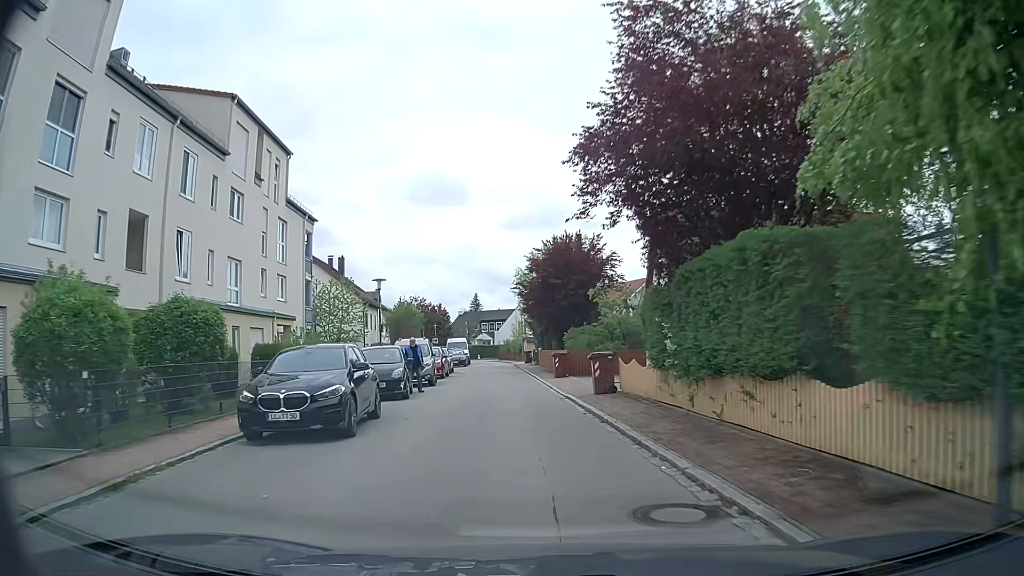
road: residential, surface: asphalt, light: Day
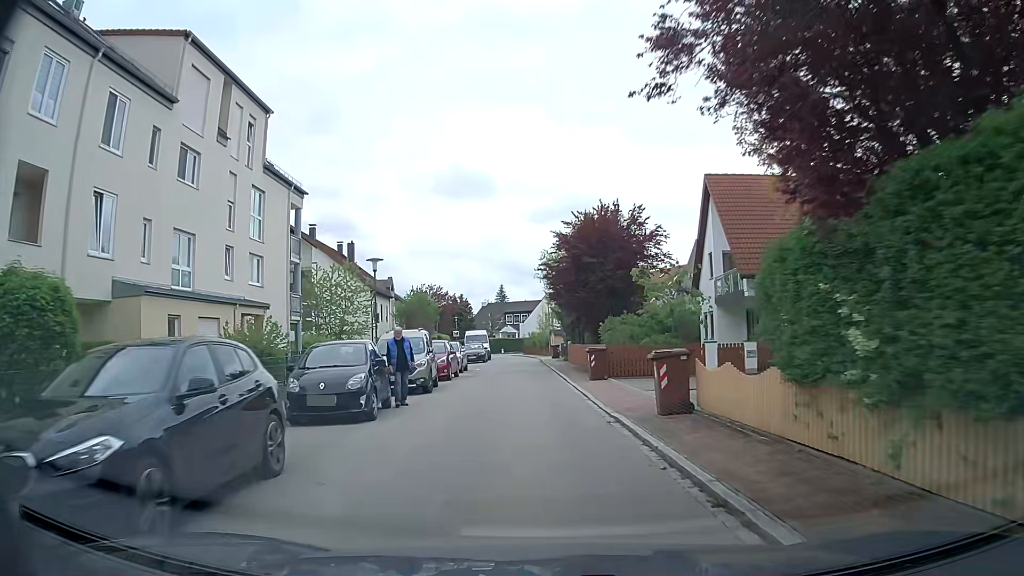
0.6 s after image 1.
(-0.2, +6.3) m; -3°
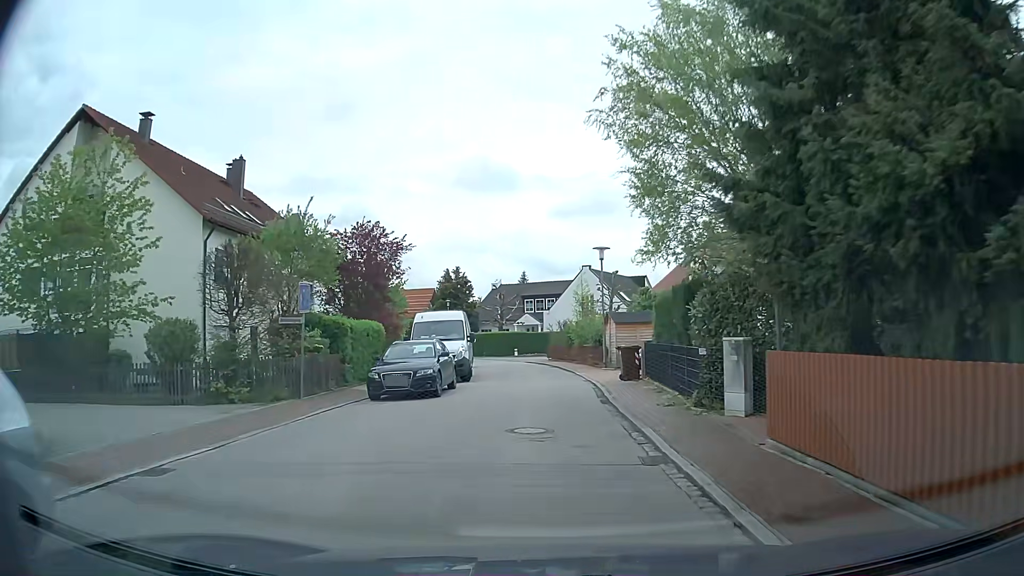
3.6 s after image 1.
(-0.6, +31.3) m; -1°
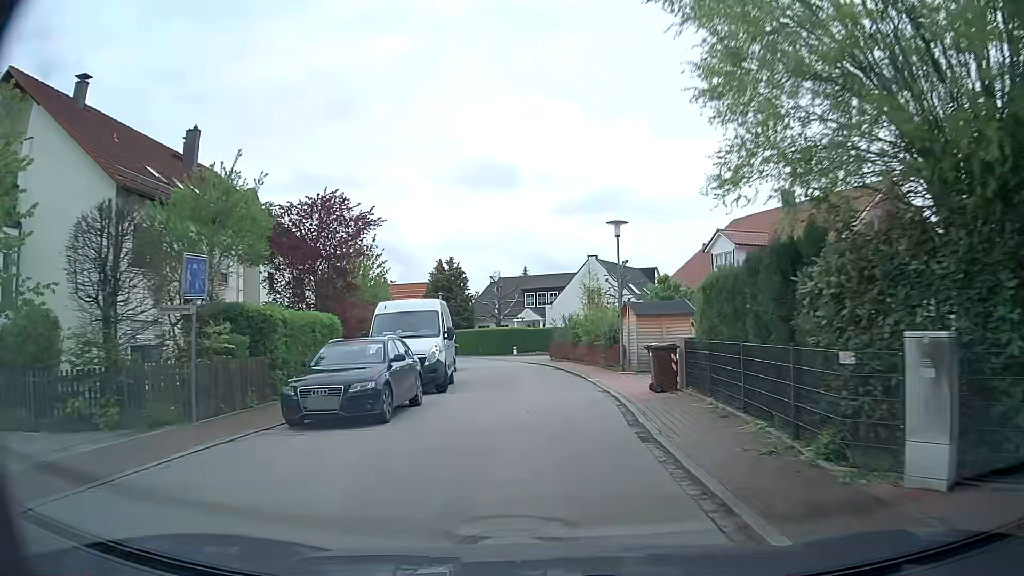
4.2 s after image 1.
(0.0, +5.7) m; 0°
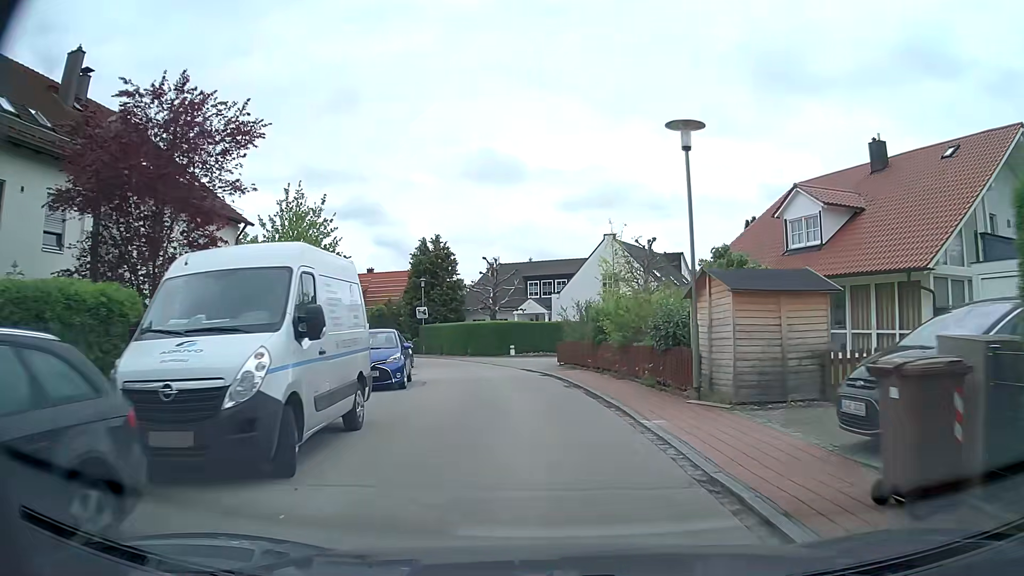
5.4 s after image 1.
(-0.1, +10.6) m; -1°
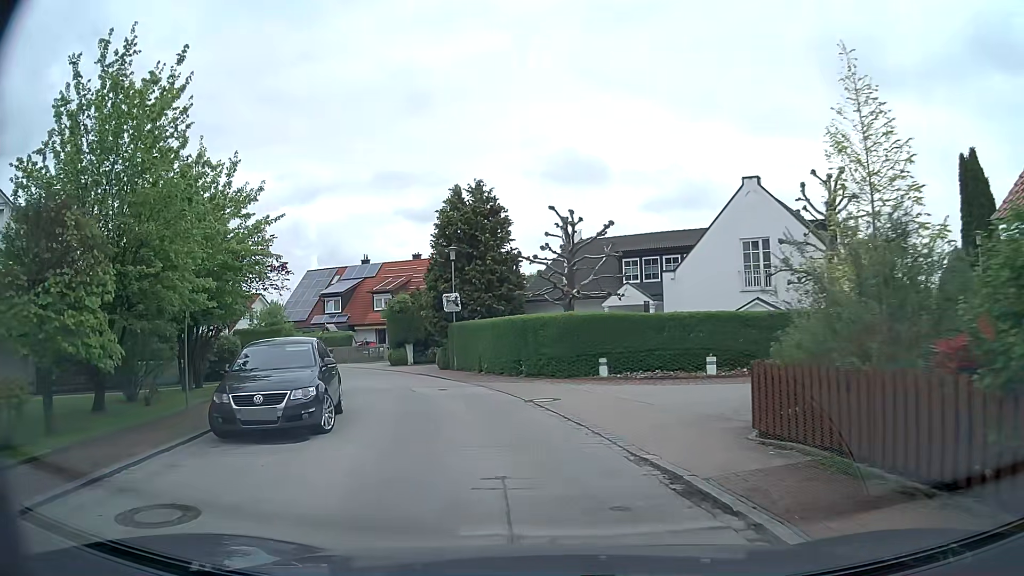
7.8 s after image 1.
(-0.7, +18.1) m; -7°
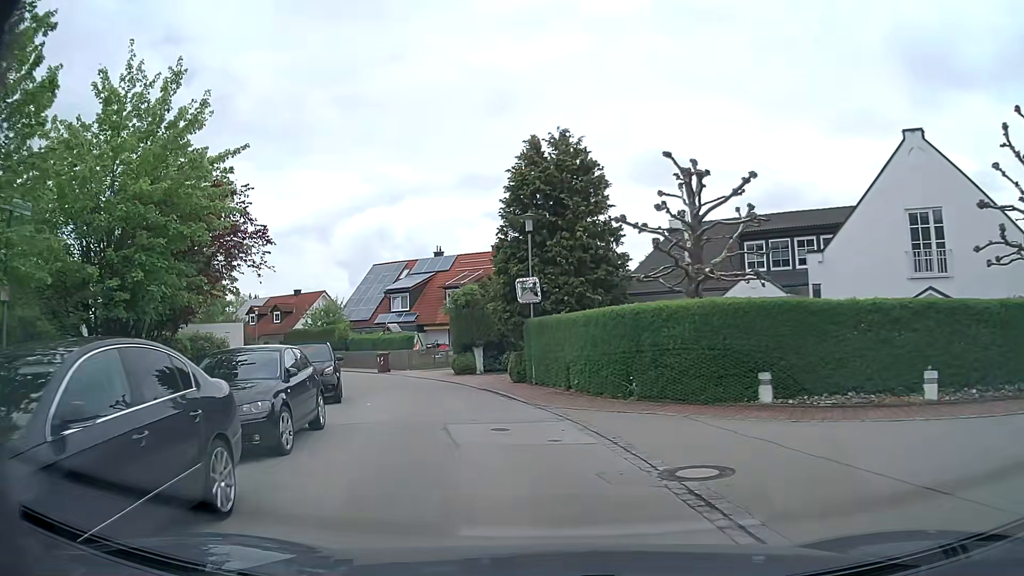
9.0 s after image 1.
(-0.6, +7.9) m; -8°
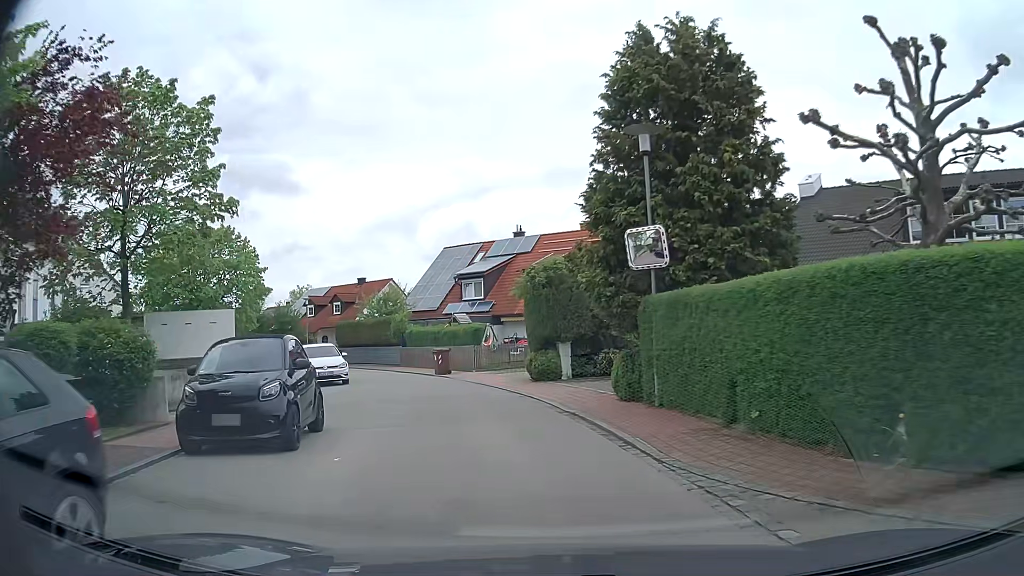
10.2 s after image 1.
(-0.5, +8.2) m; -8°
(-1, +10) (-3, +20) (-6, +29) (-11, +38) (-18, +45) (-25, +52) (-33, +59) (-41, +64) (-49, +70) (-57, +76) m
